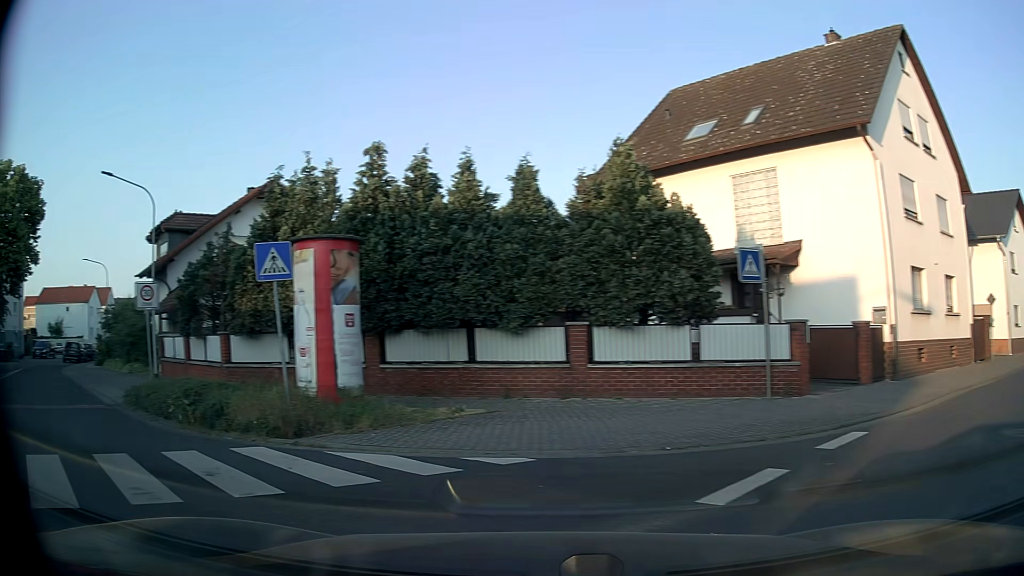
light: Day
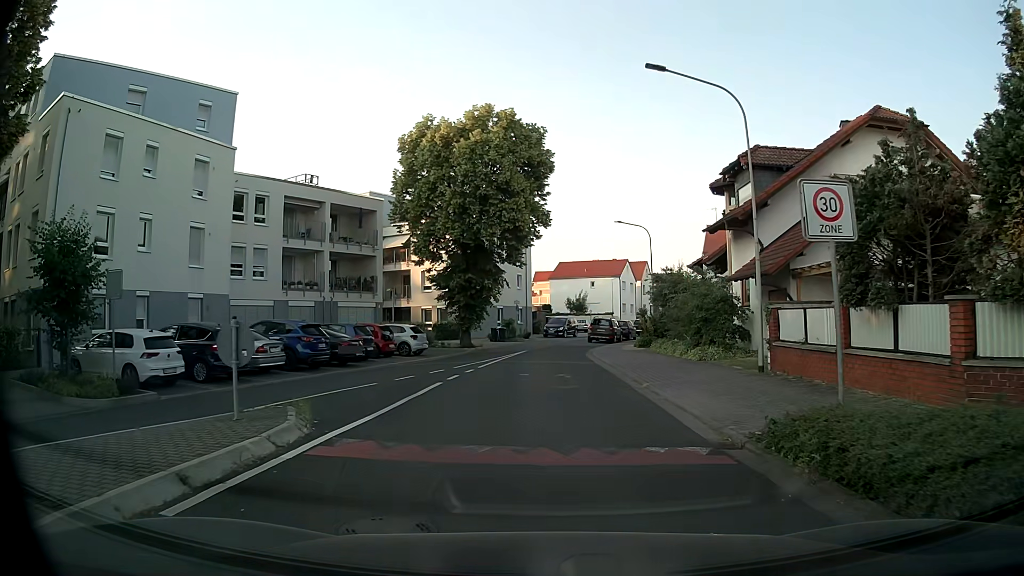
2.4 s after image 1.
(-5.6, +7.9) m; -45°
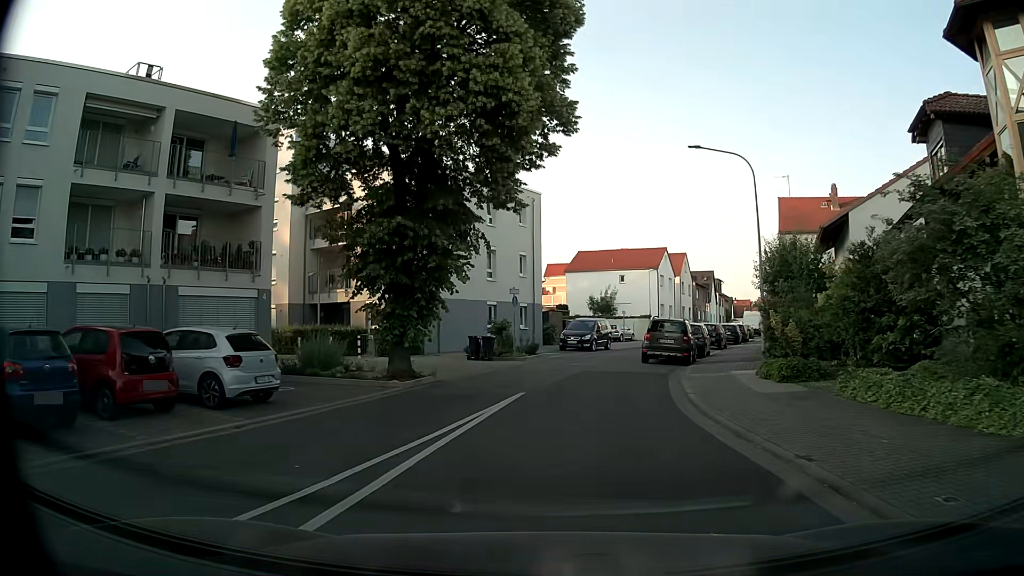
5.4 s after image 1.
(-0.5, +20.1) m; -3°
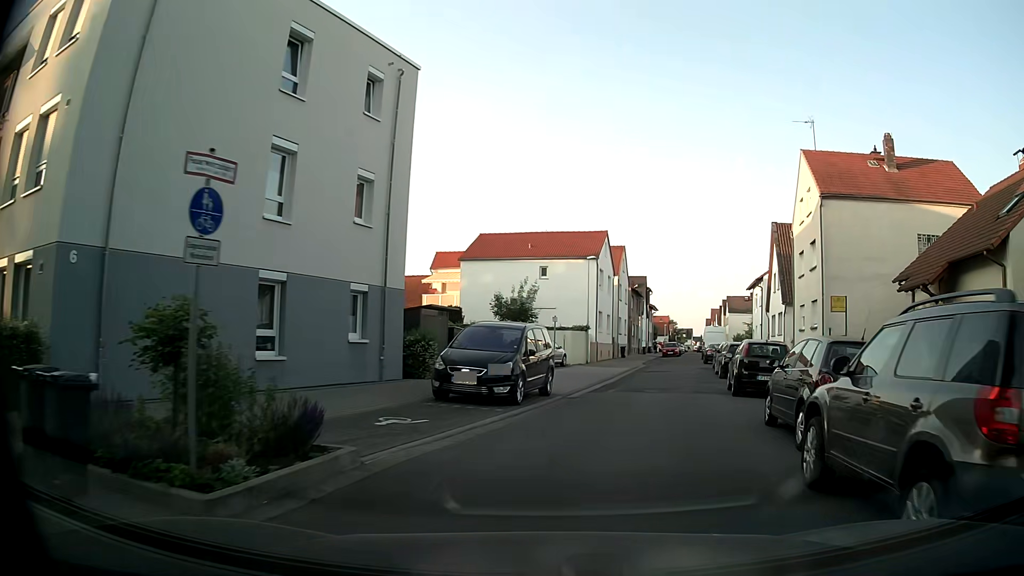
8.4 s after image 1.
(+0.9, +21.2) m; +10°
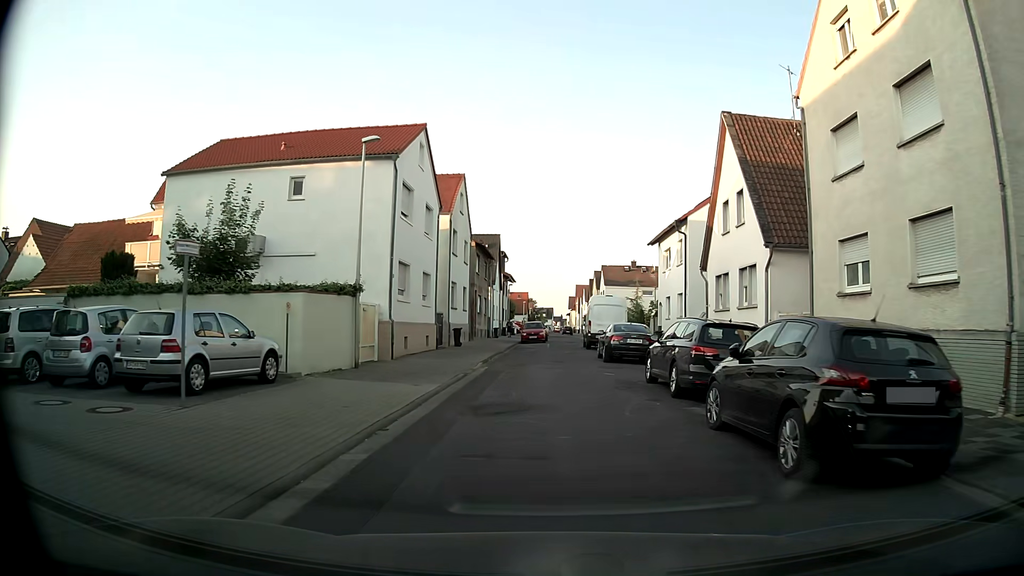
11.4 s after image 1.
(+3.3, +21.3) m; +11°
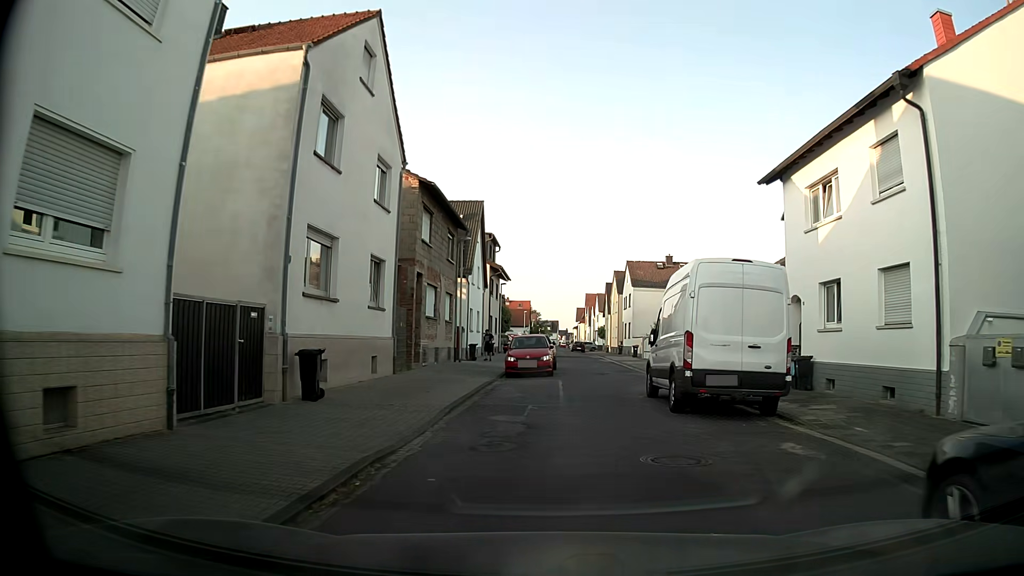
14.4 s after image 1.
(+0.4, +22.8) m; 0°
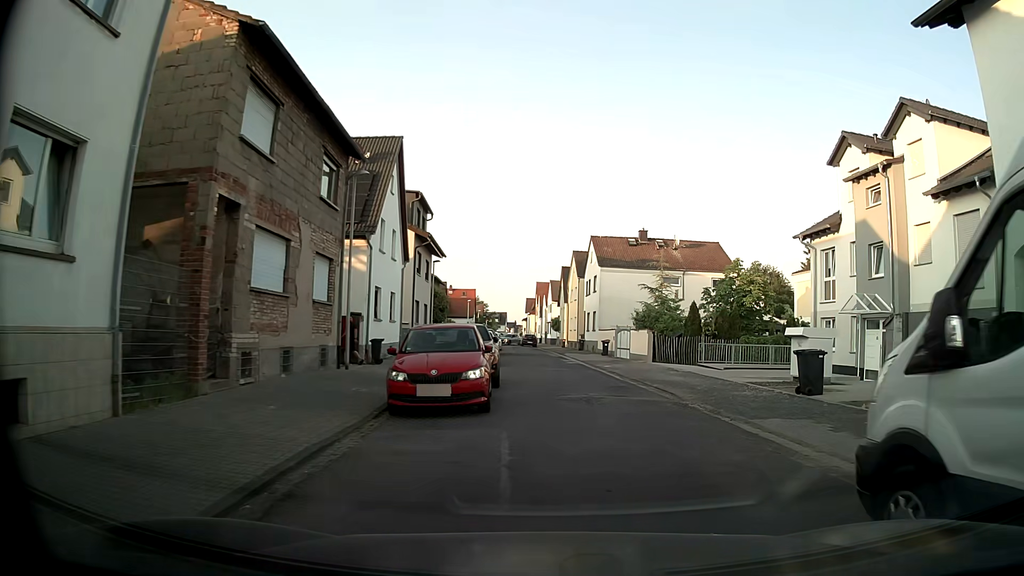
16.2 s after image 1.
(+0.4, +12.5) m; +5°
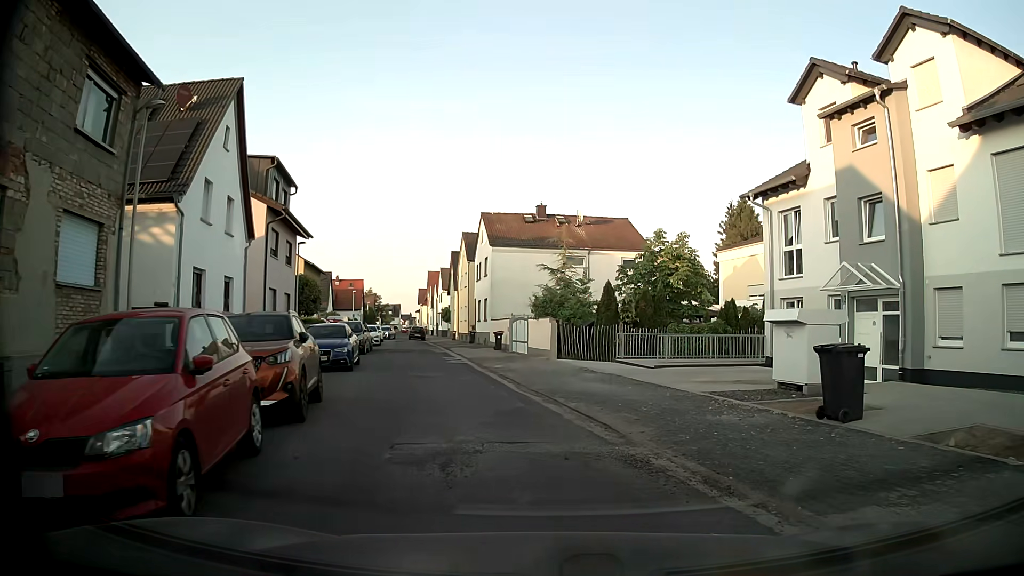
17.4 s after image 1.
(+0.5, +6.8) m; +10°
